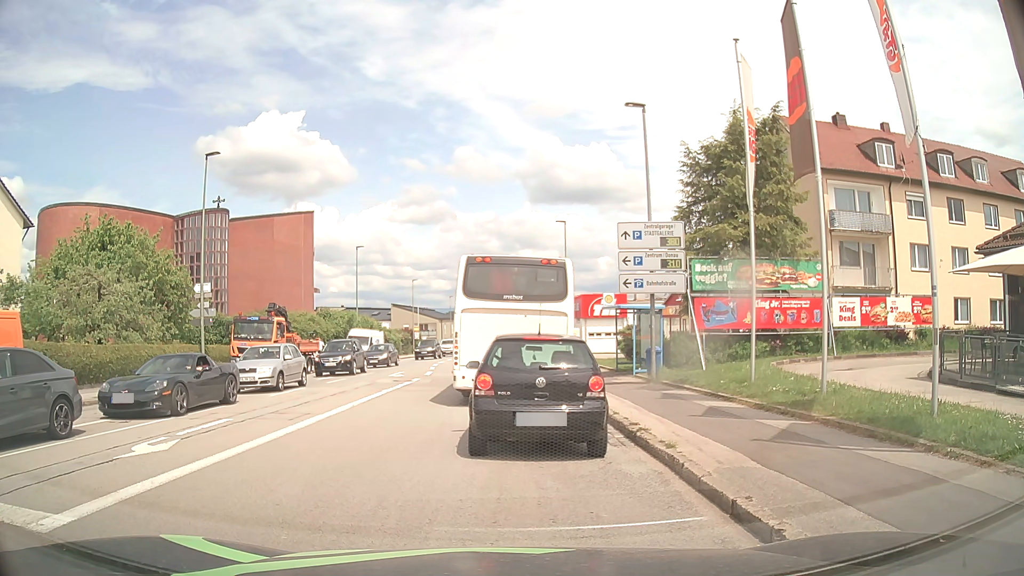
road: tertiary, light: Day
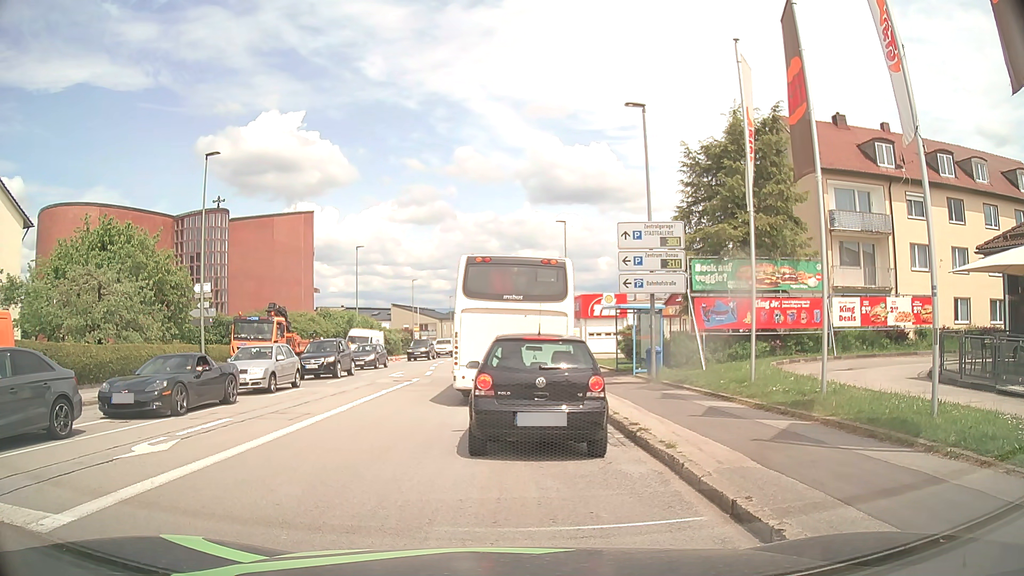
(0.0, 0.0) m; 0°
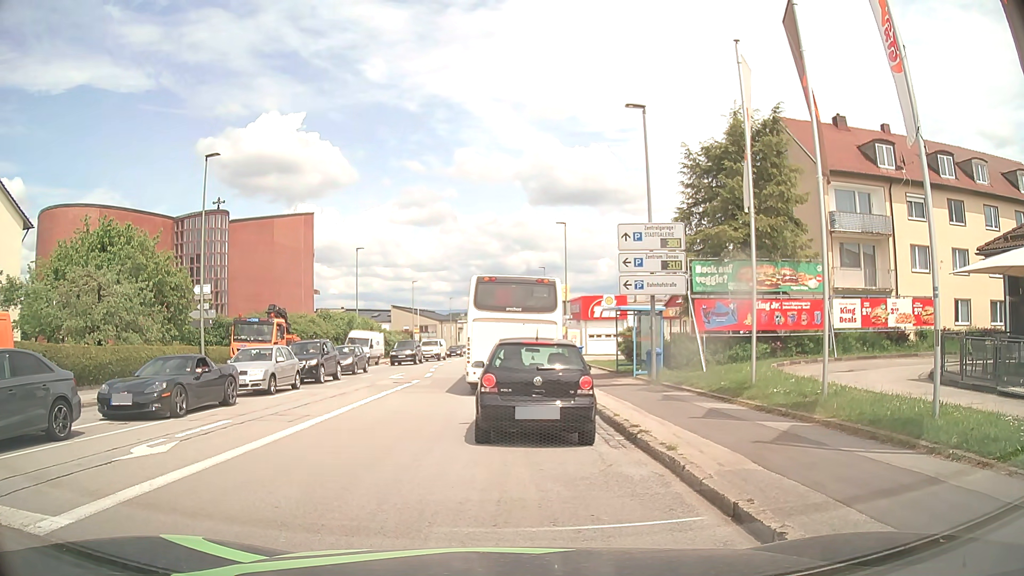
(0.0, 0.0) m; 0°
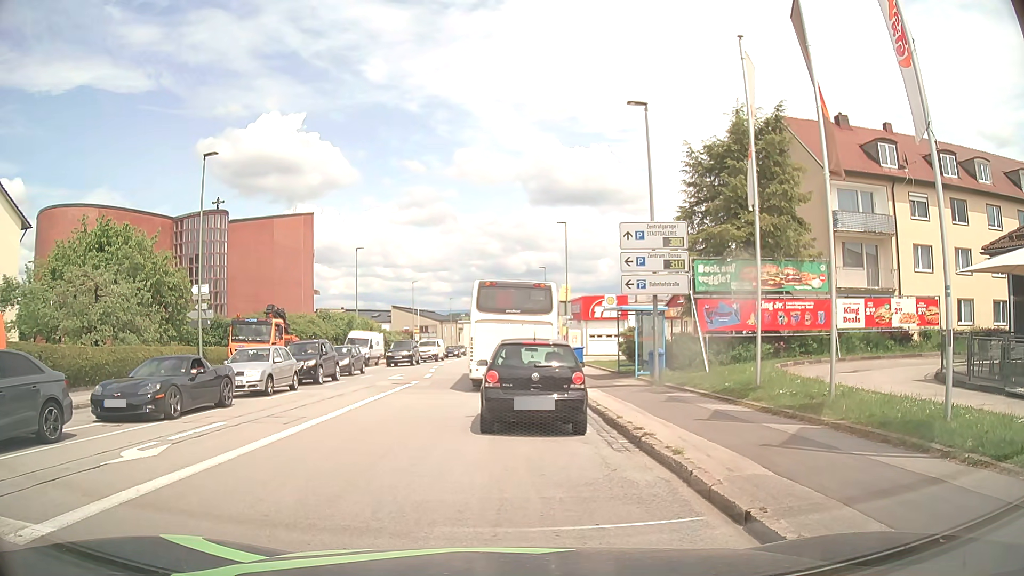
(0.0, +0.3) m; 0°
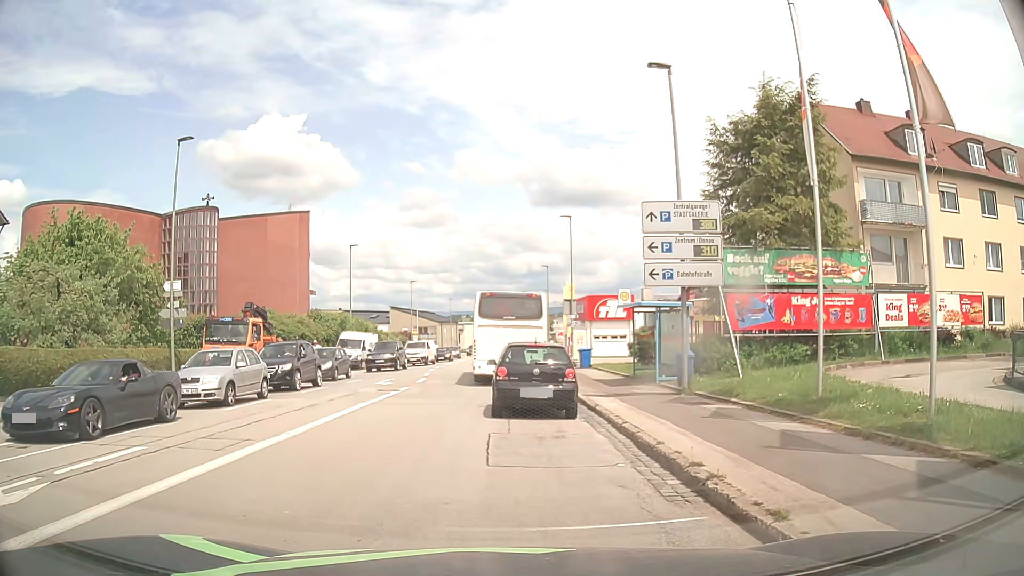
(+0.1, +3.1) m; +1°
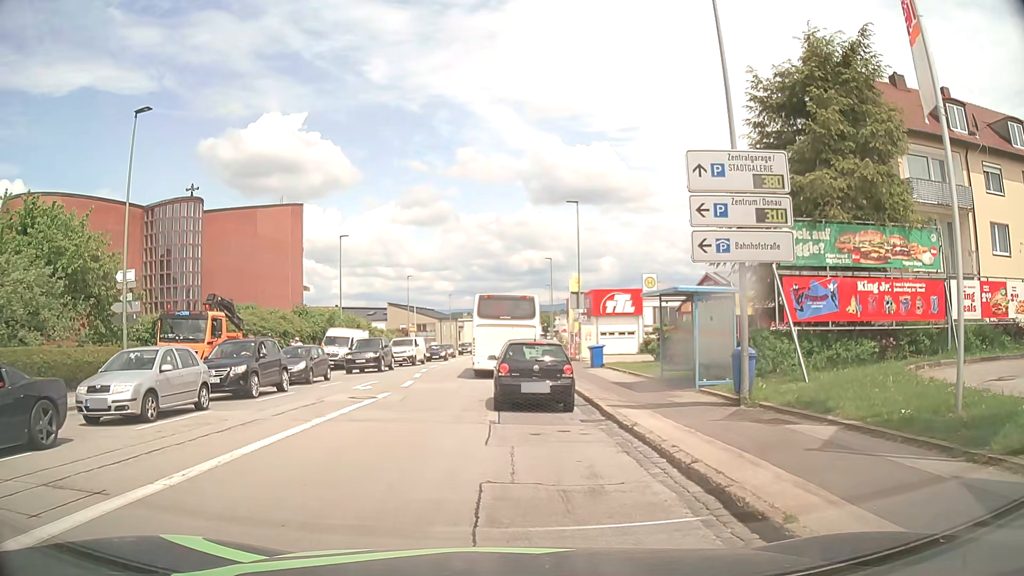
(0.0, +4.2) m; -1°
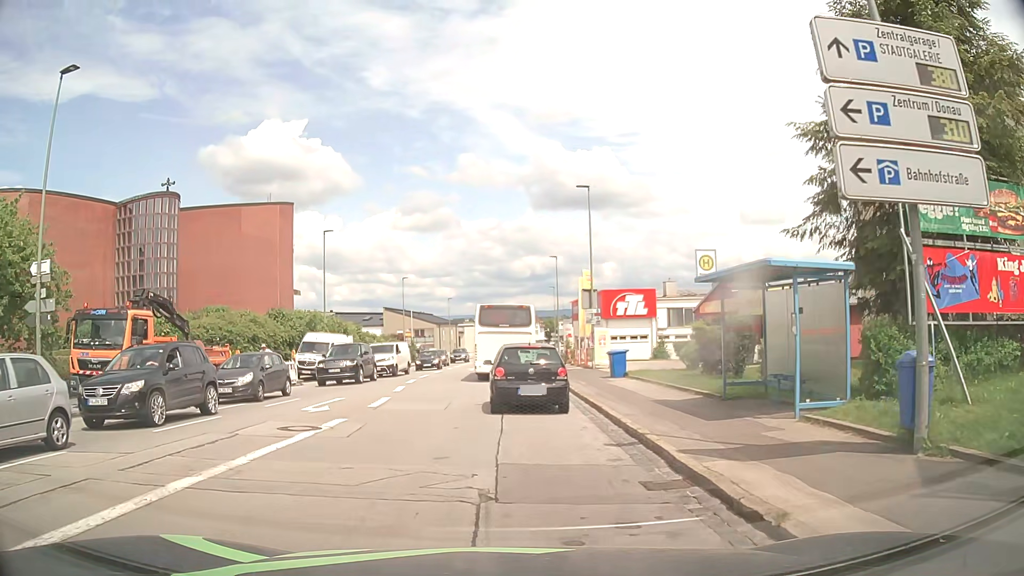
(0.0, +5.7) m; -1°
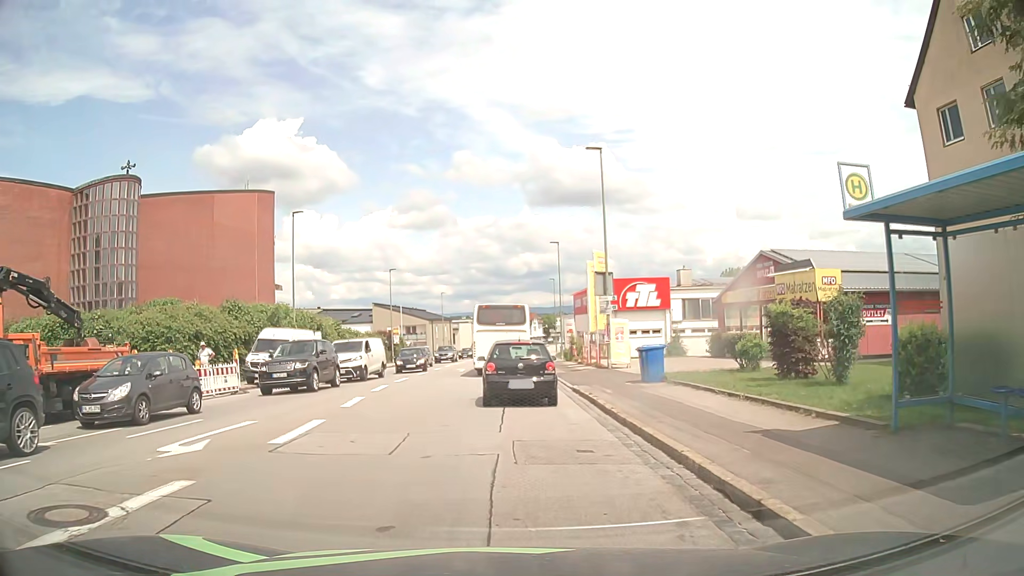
(+0.1, +6.8) m; +1°
(0, +10) (0, +20) (0, +30) (0, +40) (0, +50) (0, +60) (0, +70) (+1, +80) (+2, +90) (+3, +100) m
